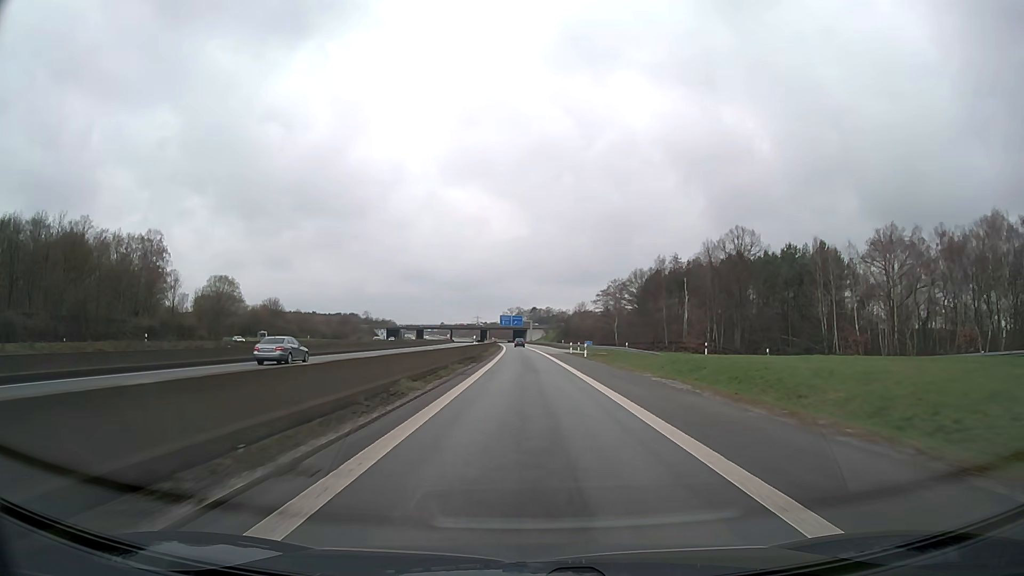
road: motorway_link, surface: asphalt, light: Day
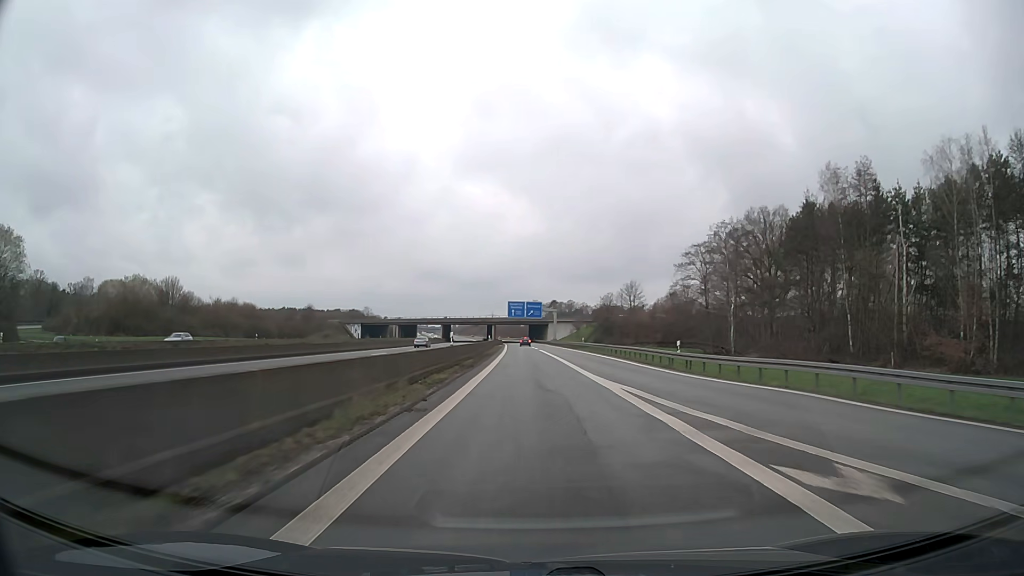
(-1.1, +73.0) m; -1°
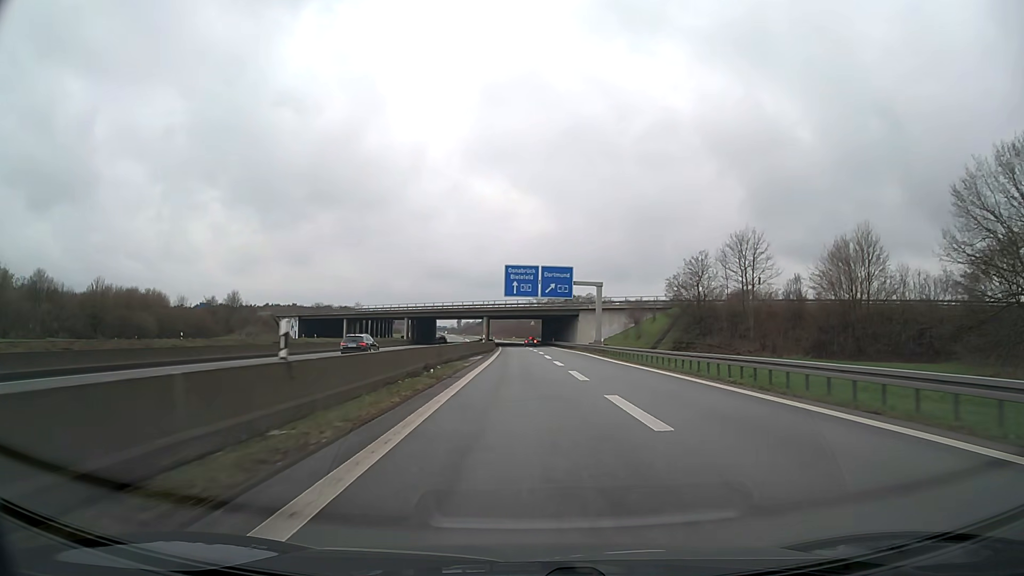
(-0.8, +71.6) m; -1°
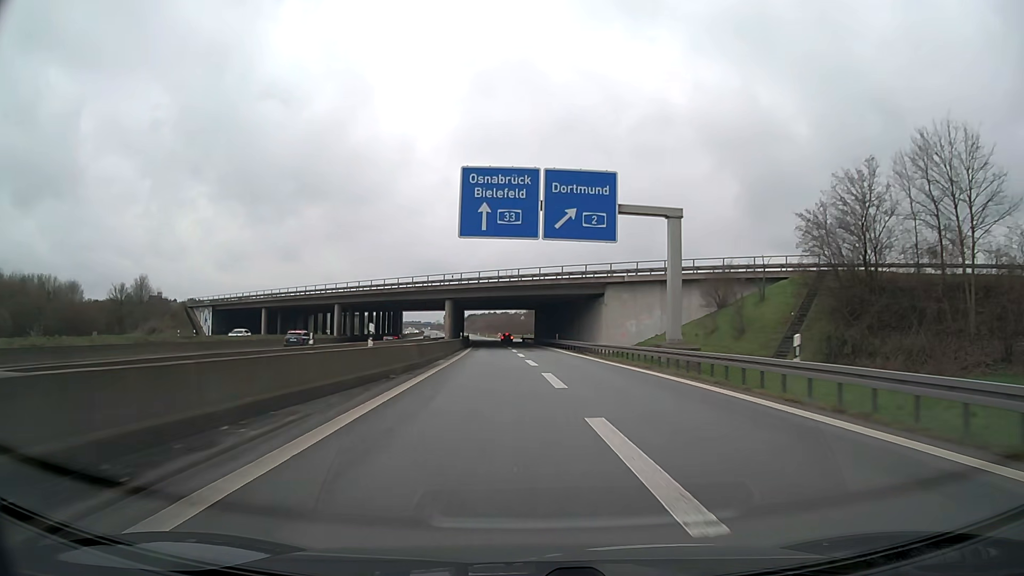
(+0.3, +40.5) m; +1°
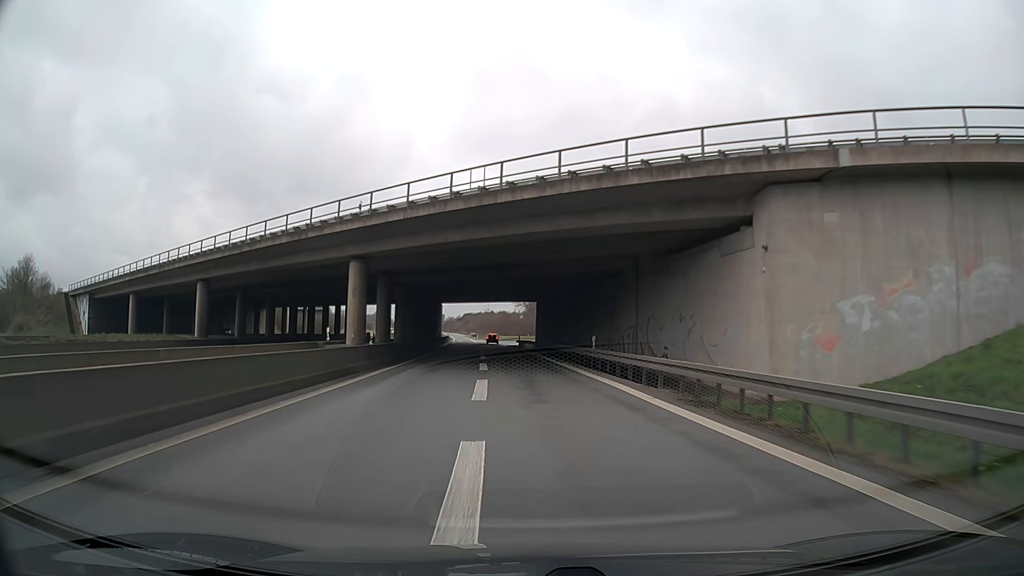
(+0.3, +36.9) m; 0°
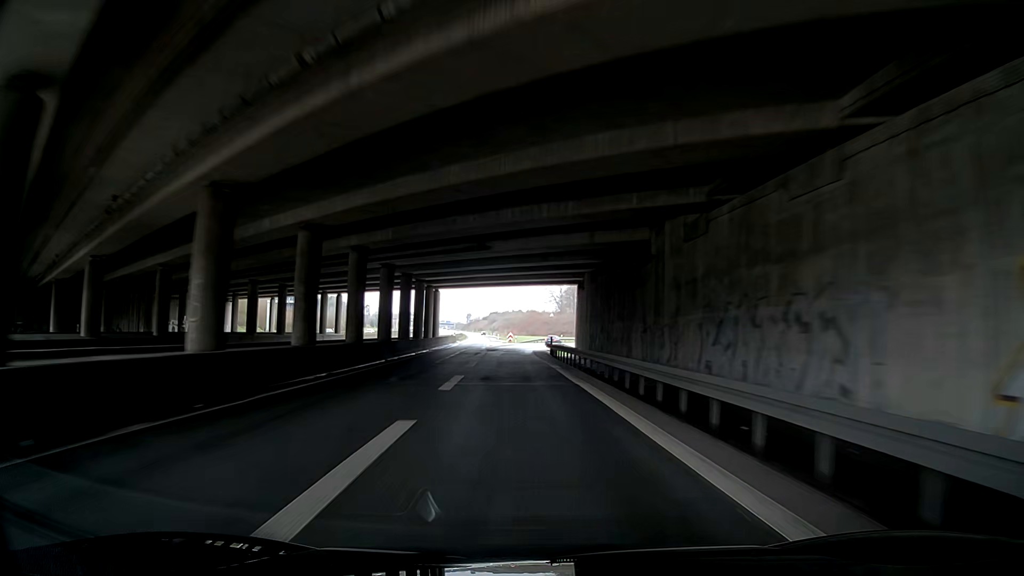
(-0.6, +33.4) m; -1°
